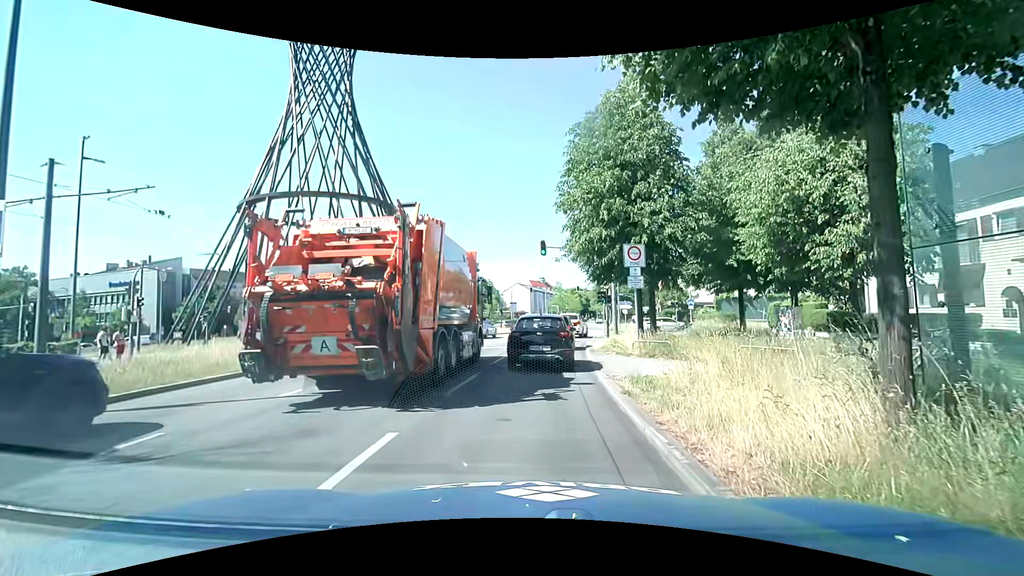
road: primary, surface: asphalt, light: Day
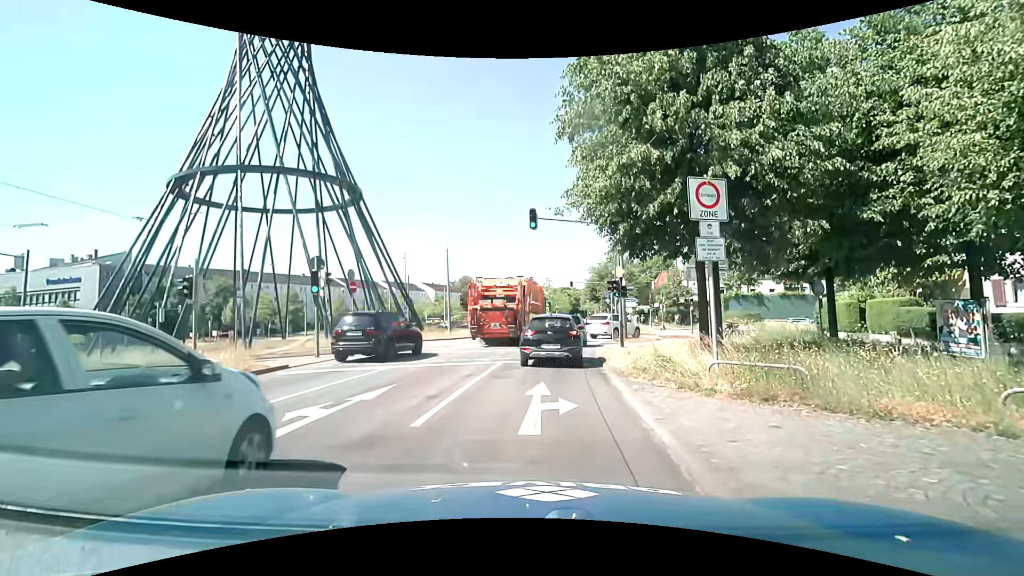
(+0.2, +8.7) m; +3°
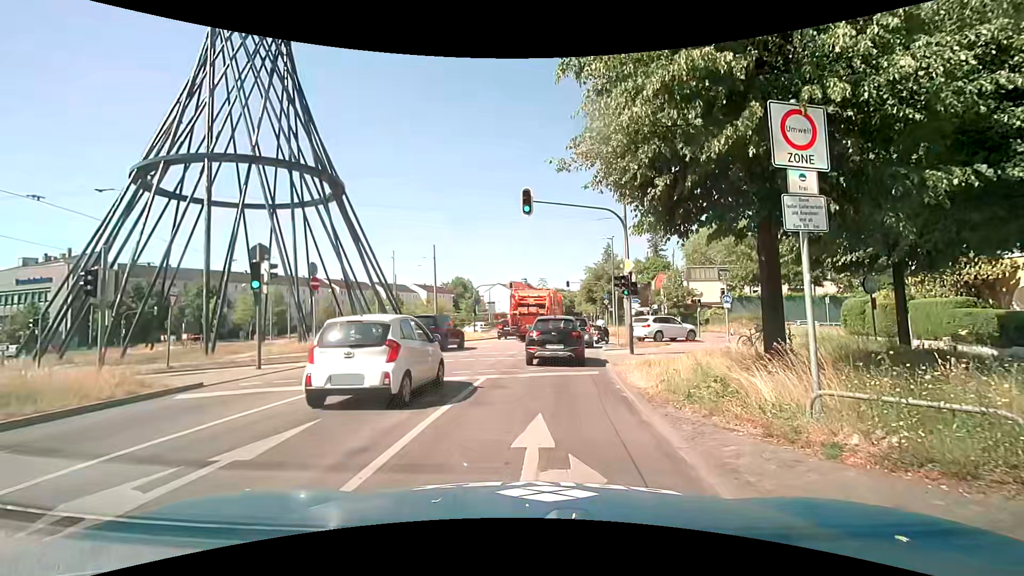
(0.0, +3.5) m; -1°
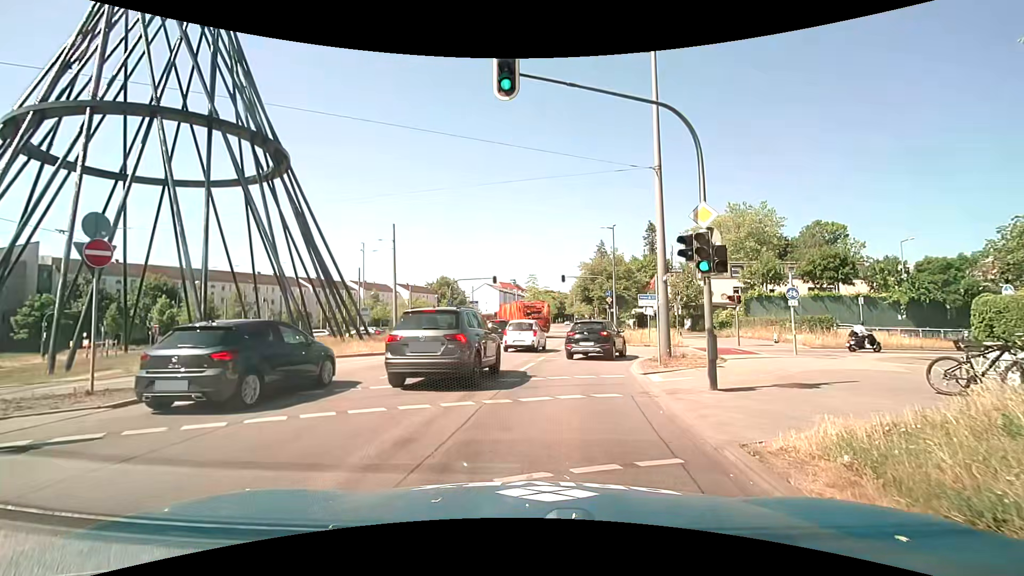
(+0.2, +9.6) m; +2°
(0, +10) (+2, +20) (+7, +28) (+17, +29) (+27, +31) (+37, +31) (+47, +32) (+57, +33) (+67, +33) (+77, +34) m
